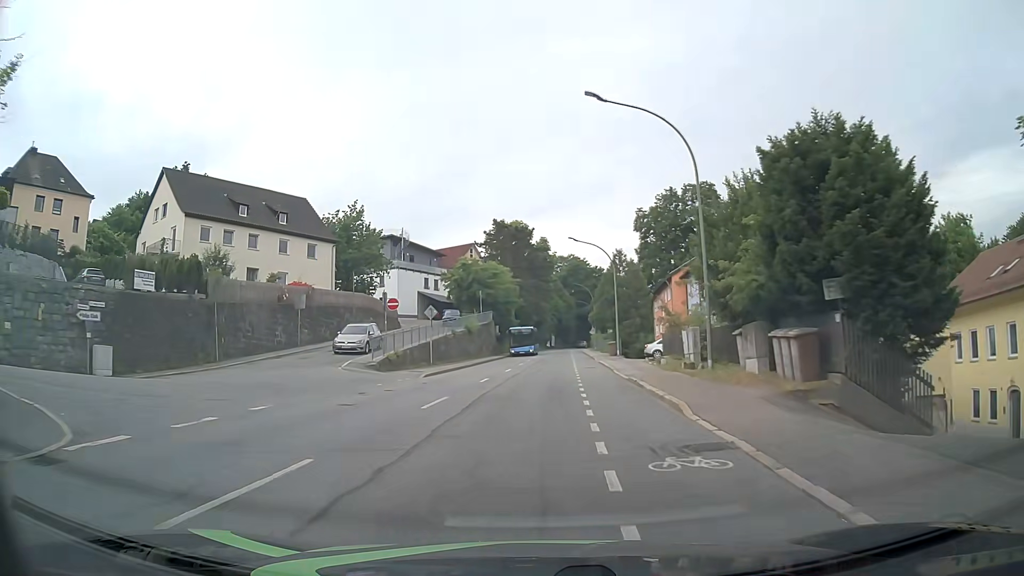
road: tertiary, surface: asphalt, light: Day
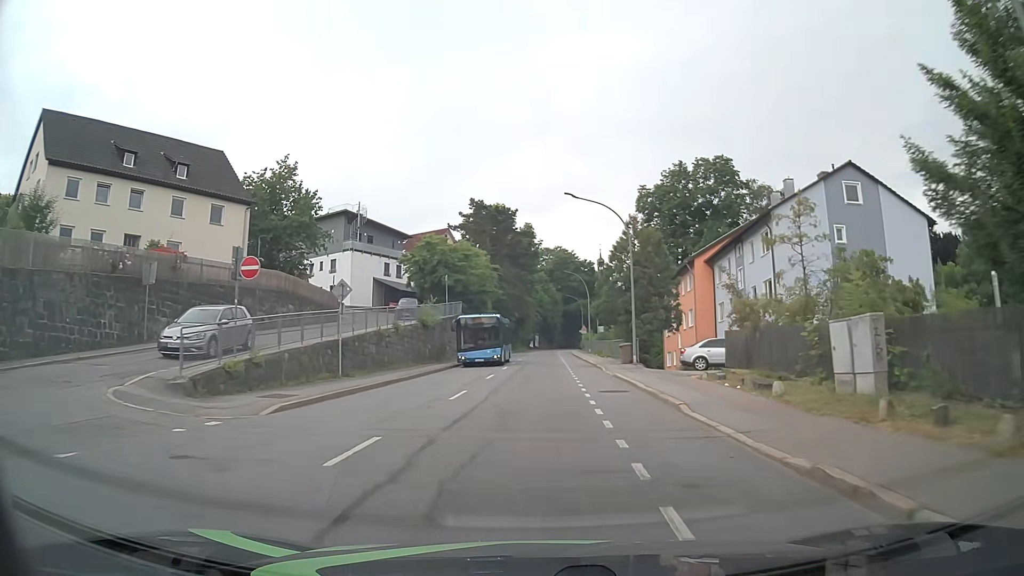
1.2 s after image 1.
(+0.1, +15.6) m; +1°
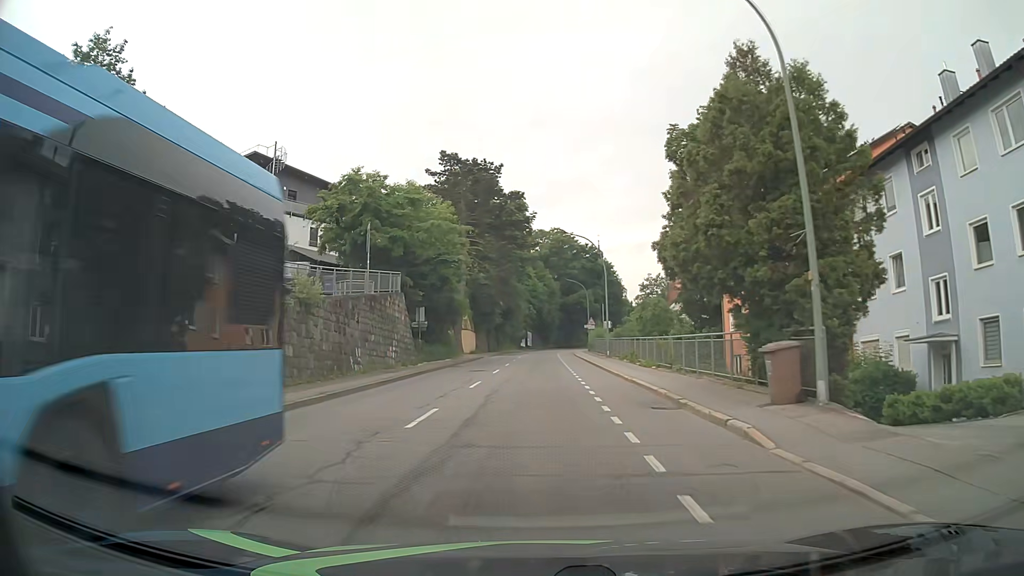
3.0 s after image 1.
(+0.3, +23.7) m; +1°
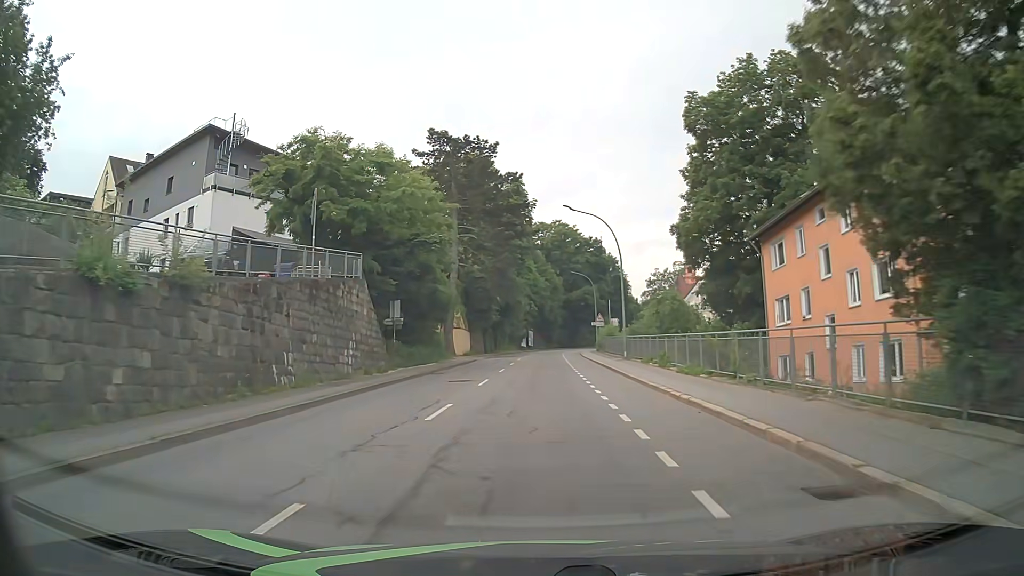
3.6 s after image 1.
(0.0, +8.0) m; 0°
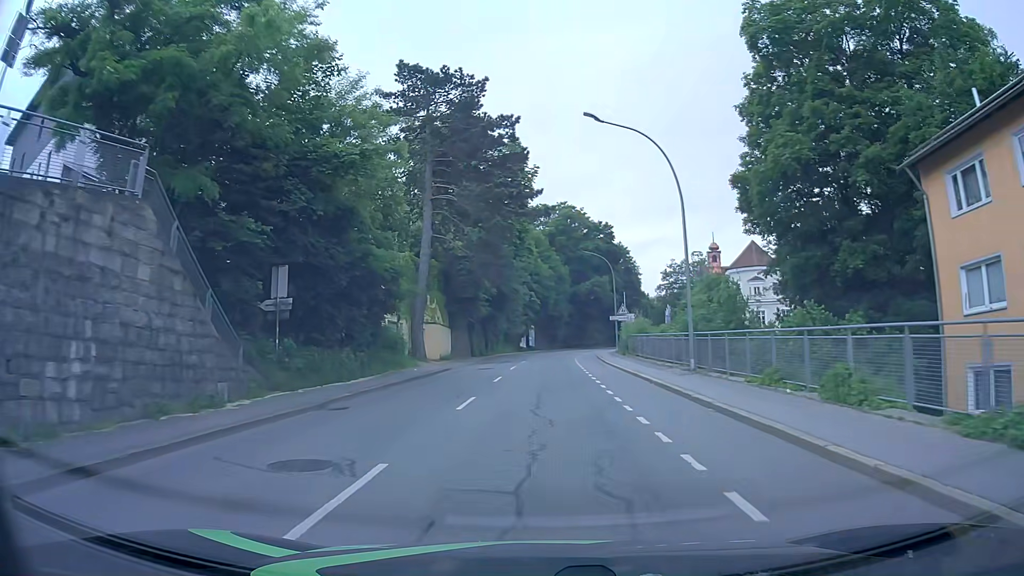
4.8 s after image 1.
(-0.1, +16.2) m; 0°
(0, +10) (0, +20) (0, +30) (+1, +40) (+1, +50) (+2, +60) (+3, +70) (+5, +80) (+7, +90) (+9, +99) m
